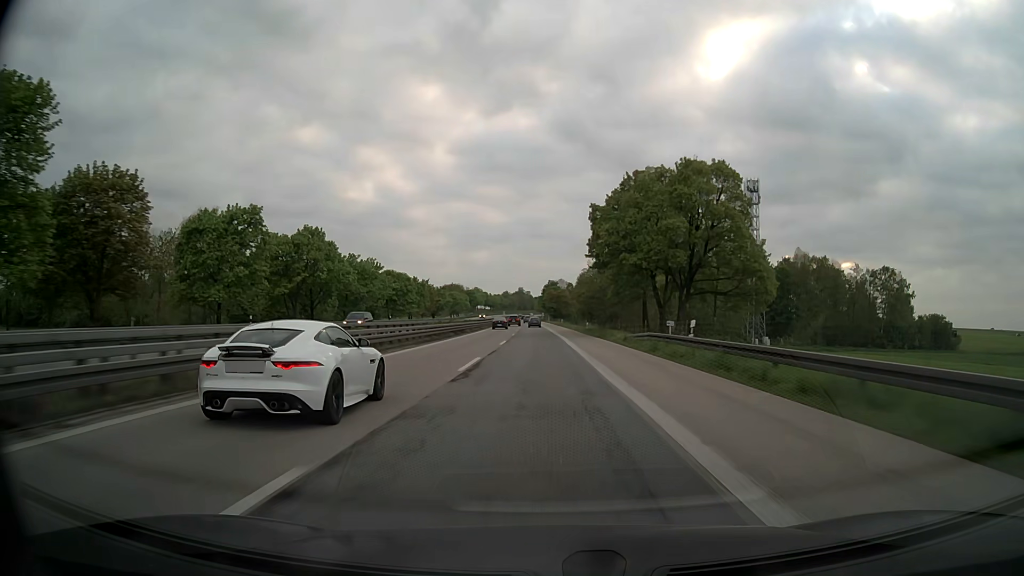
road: motorway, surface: asphalt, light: Day
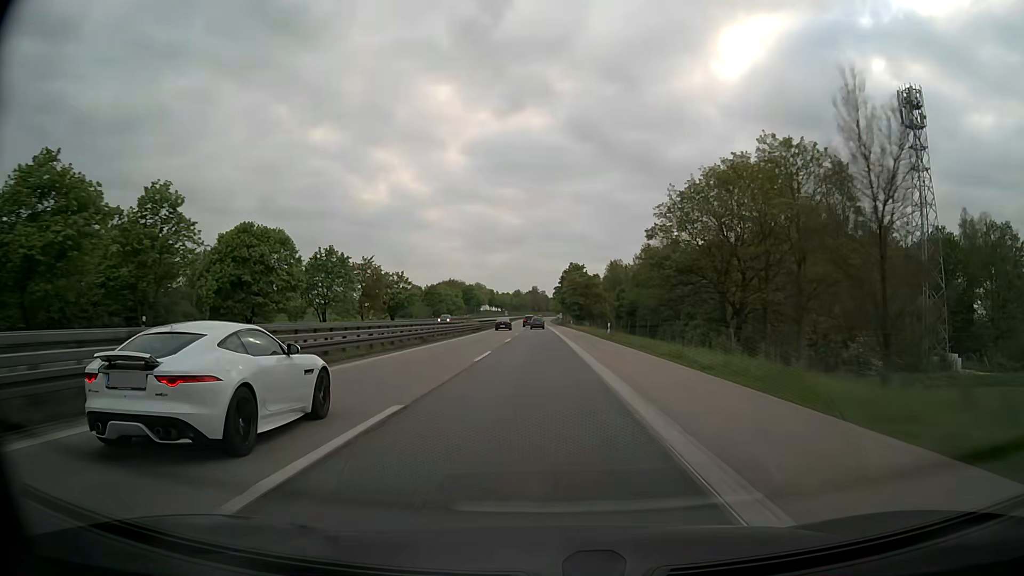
(-0.8, +65.7) m; -1°
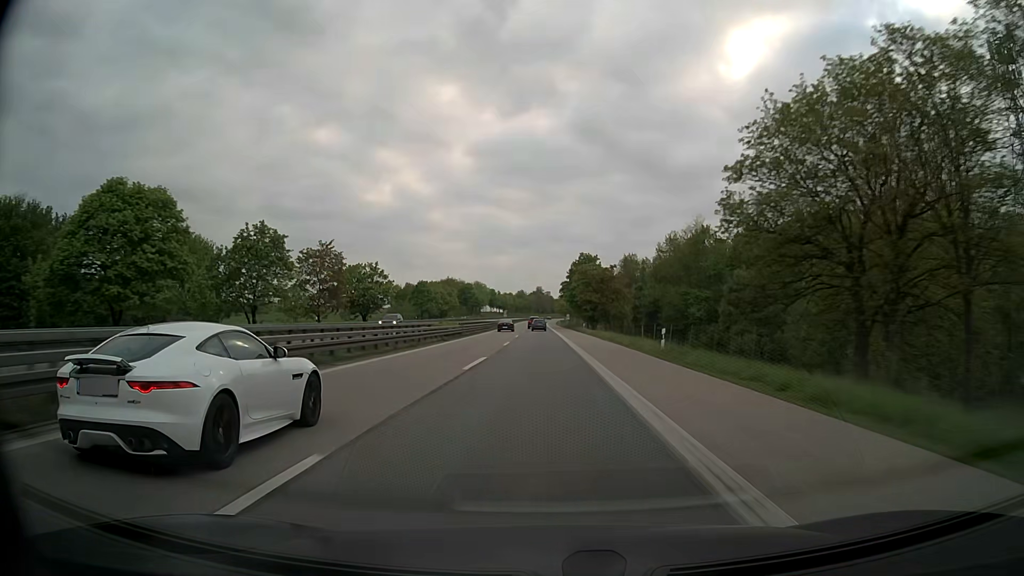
(-0.1, +21.6) m; 0°
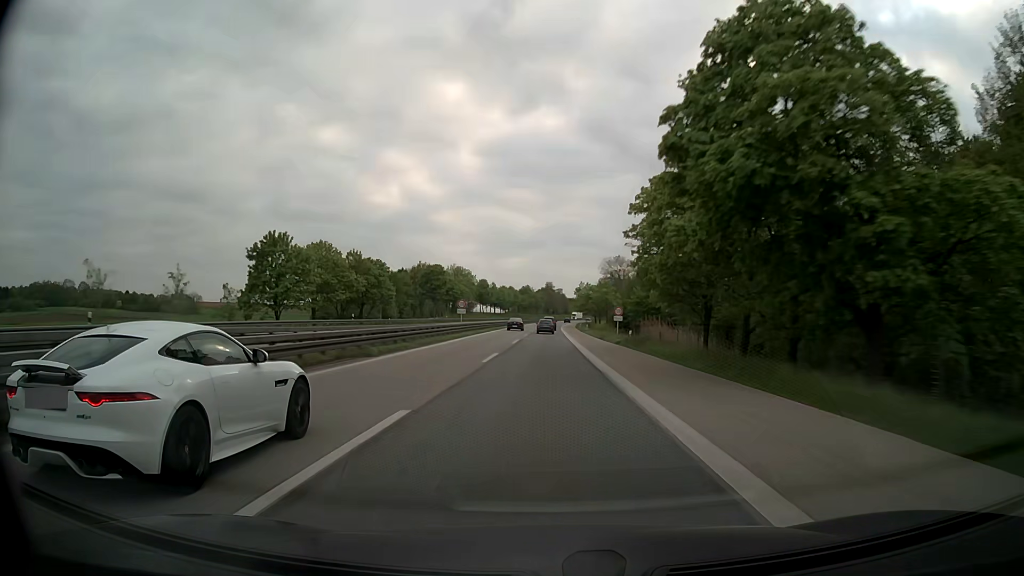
(-0.7, +85.6) m; -1°
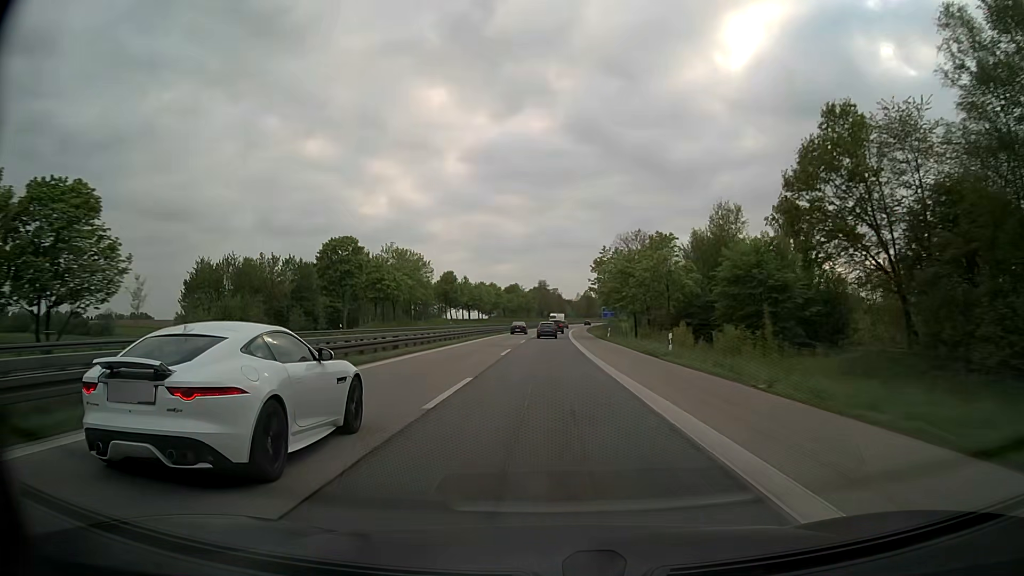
(+0.2, +63.8) m; 0°
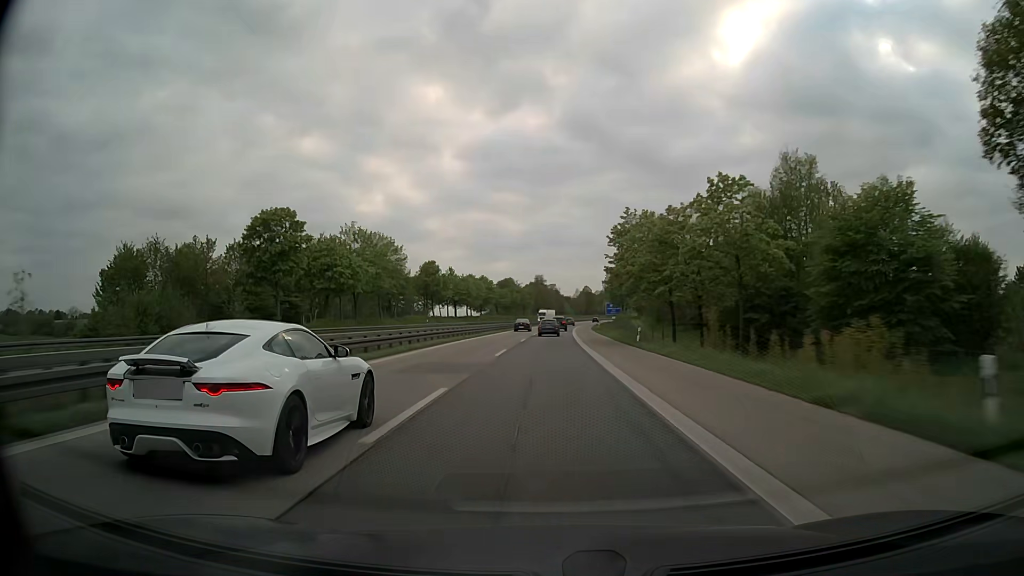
(0.0, +21.3) m; 0°
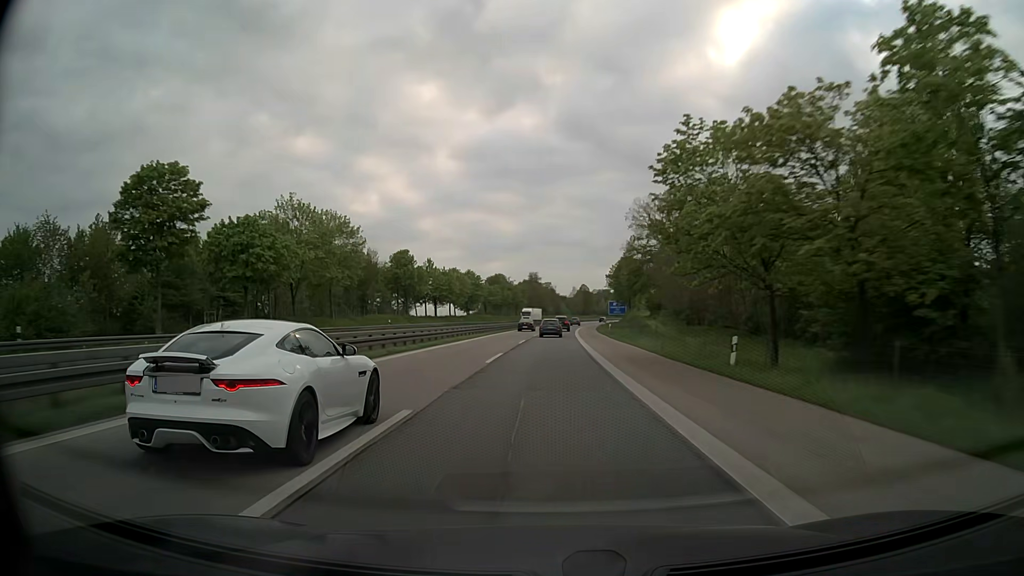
(+0.1, +21.3) m; 0°
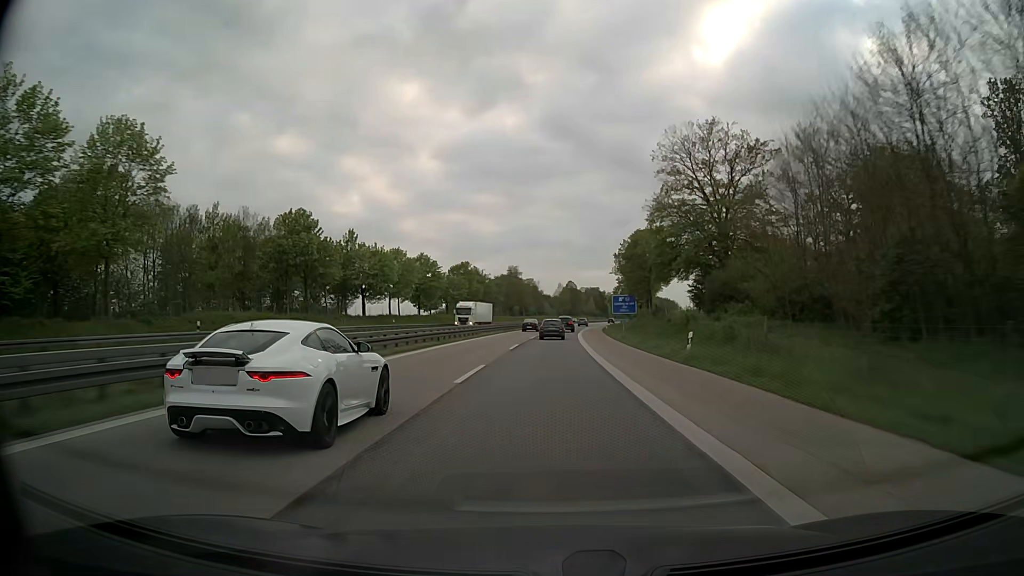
(+0.4, +42.6) m; +1°
(0, +10) (0, +20) (0, +30) (+1, +40) (+1, +50) (+1, +60) (+2, +70) (+3, +80) (+3, +90) (+4, +100) m
